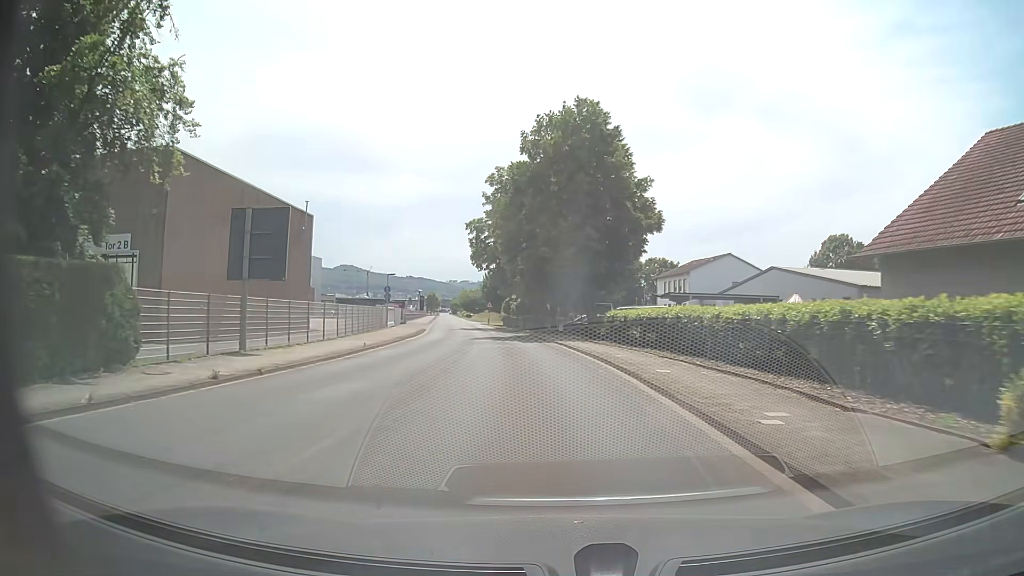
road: unclassified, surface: asphalt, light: Day
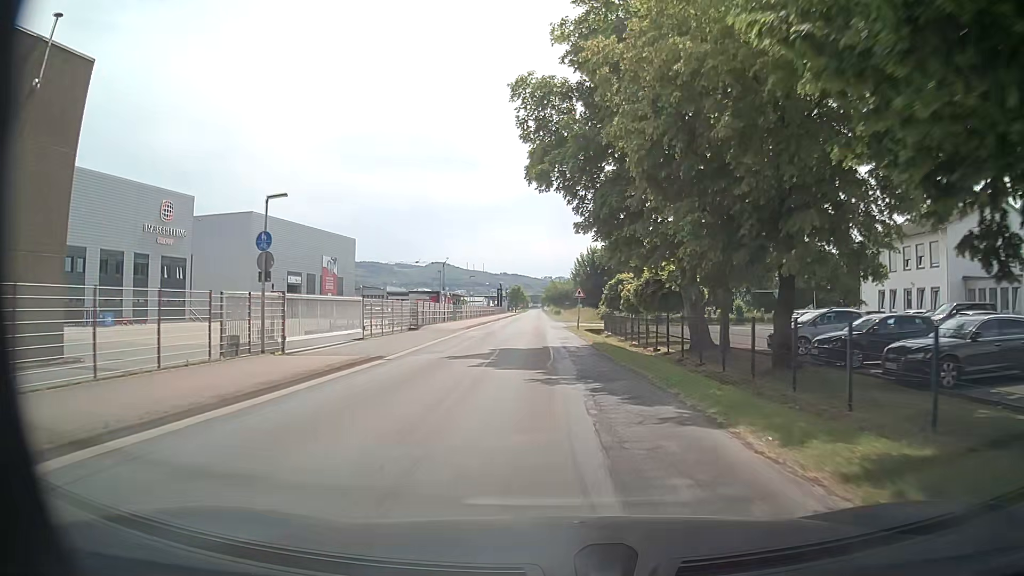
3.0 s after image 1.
(-3.4, +39.0) m; -8°
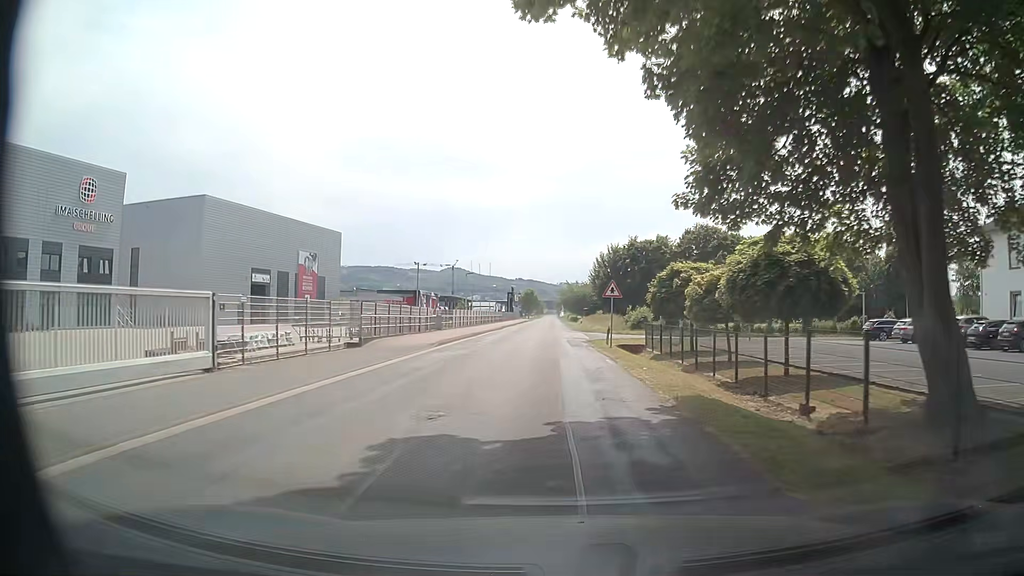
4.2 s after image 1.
(-0.2, +15.7) m; -1°
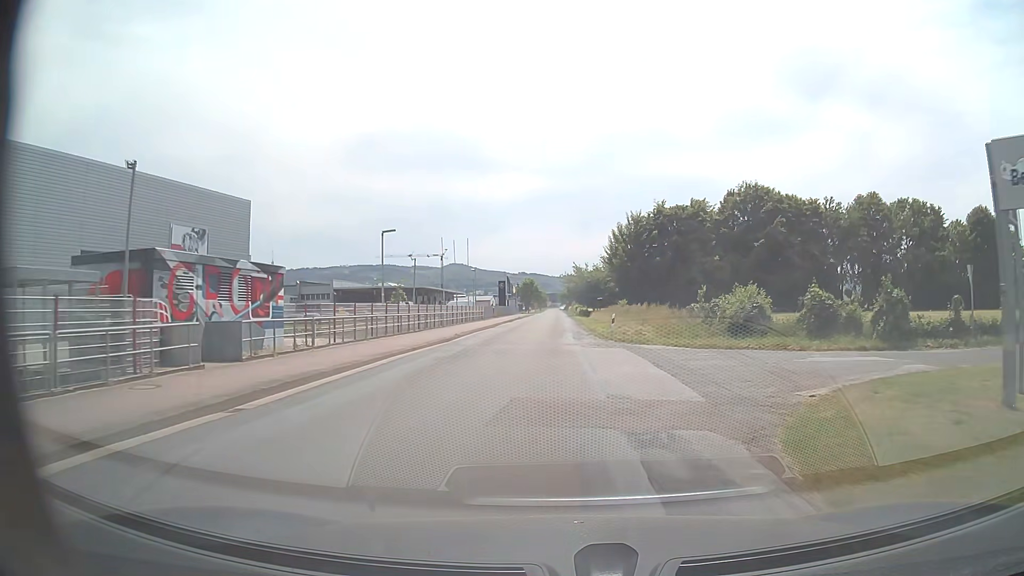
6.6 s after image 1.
(-0.3, +31.4) m; 0°
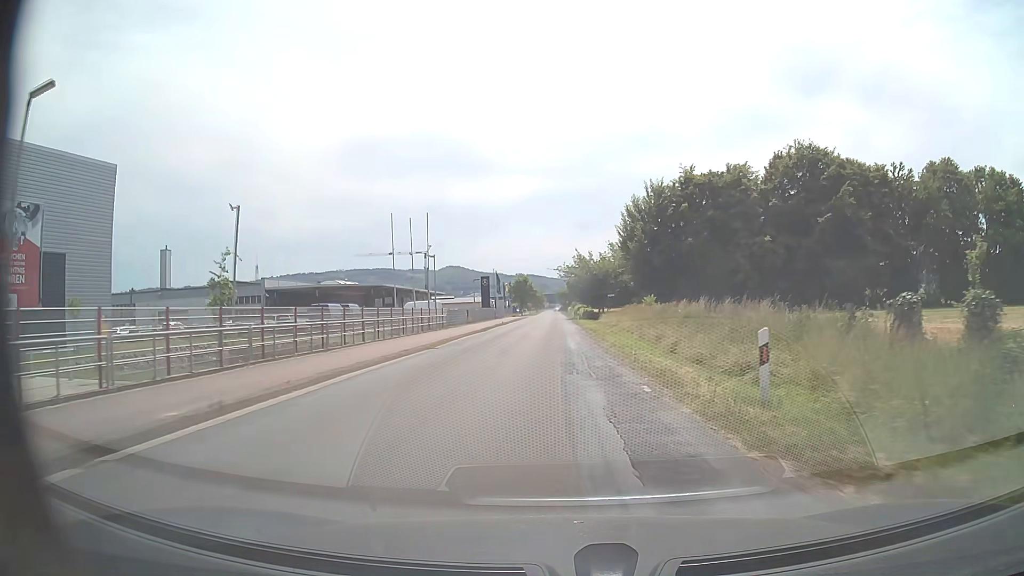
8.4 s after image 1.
(0.0, +23.6) m; 0°
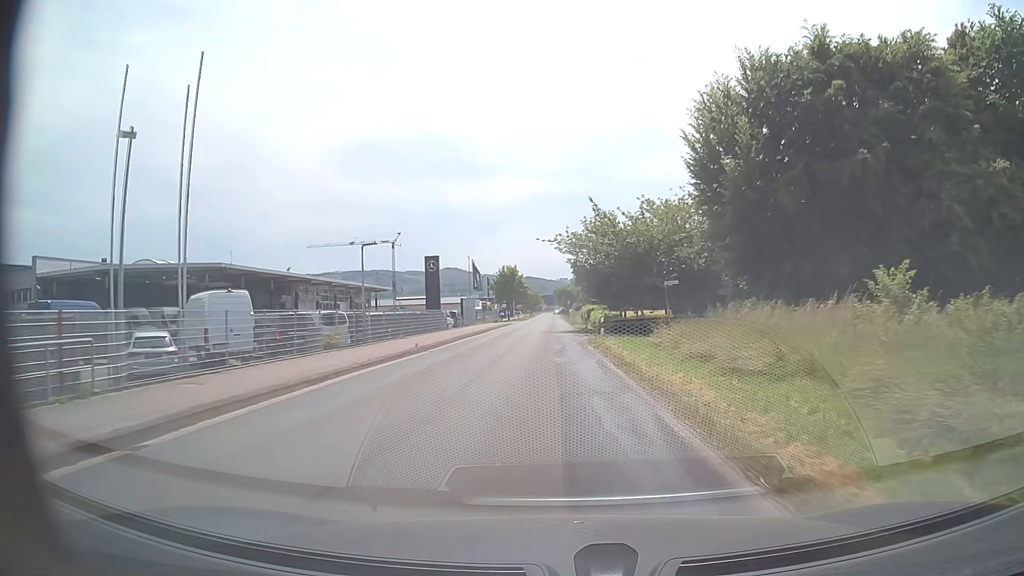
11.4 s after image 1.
(-0.2, +39.0) m; 0°
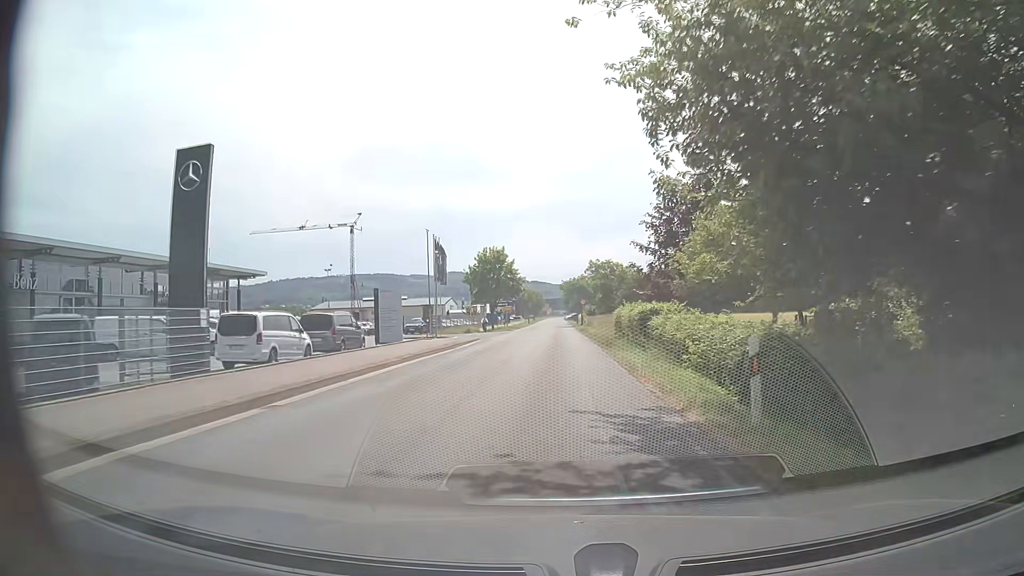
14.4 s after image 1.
(-0.2, +38.6) m; -1°
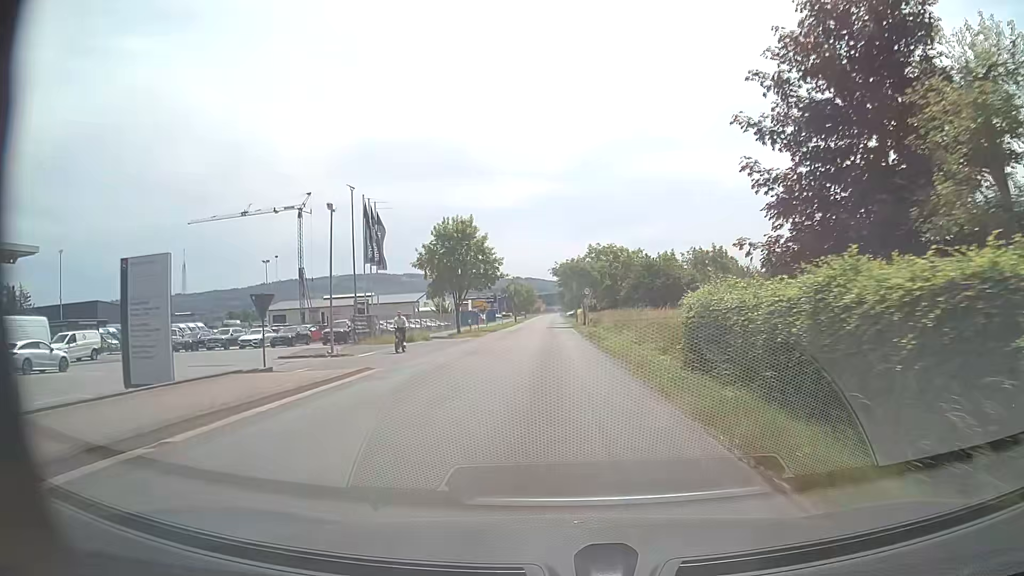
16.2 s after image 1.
(+0.3, +23.4) m; +1°
(0, +10) (0, +20) (0, +30) (0, +40) (0, +50) (0, +60) (-1, +70) (-1, +80) (-1, +90) (-1, +100) m
